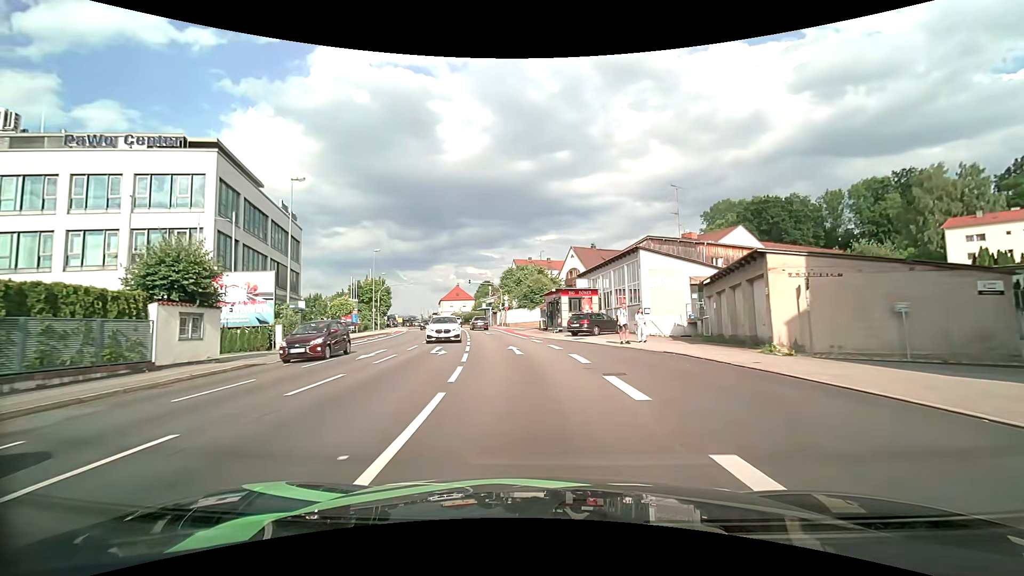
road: tertiary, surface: asphalt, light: Day
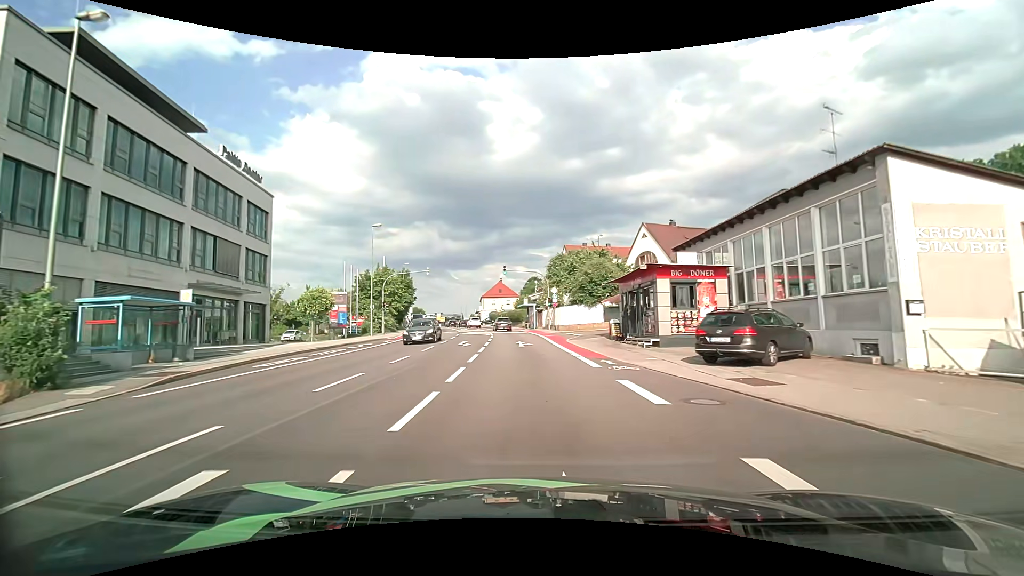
(-0.8, +18.0) m; -5°
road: tertiary_link
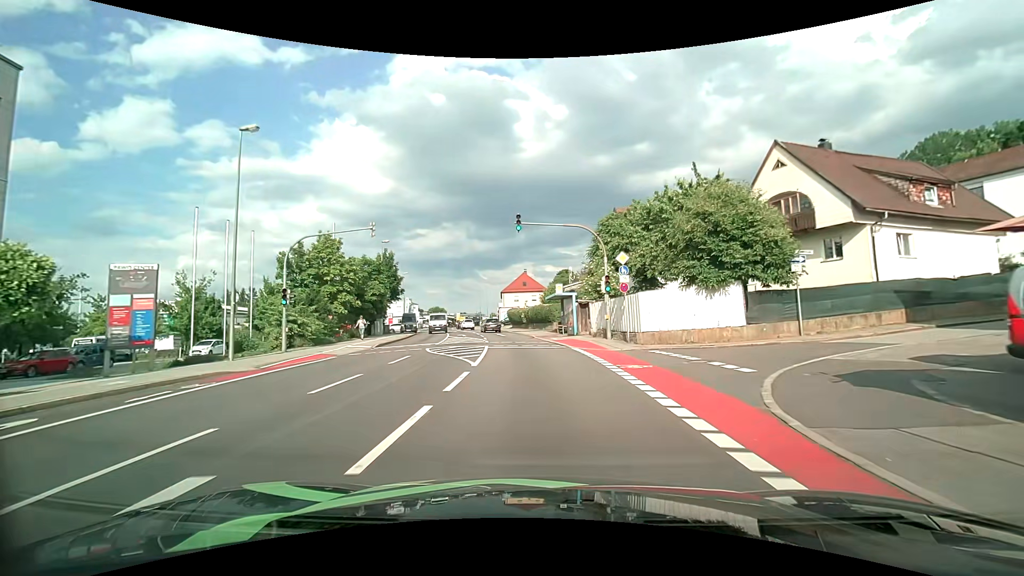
(-1.0, +24.5) m; -4°
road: tertiary
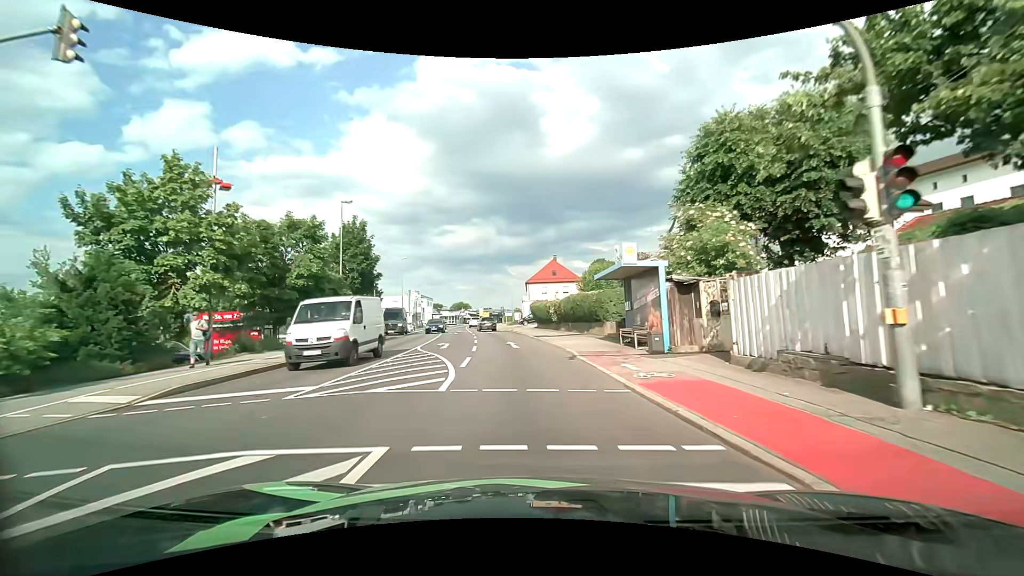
(-0.4, +18.6) m; -3°
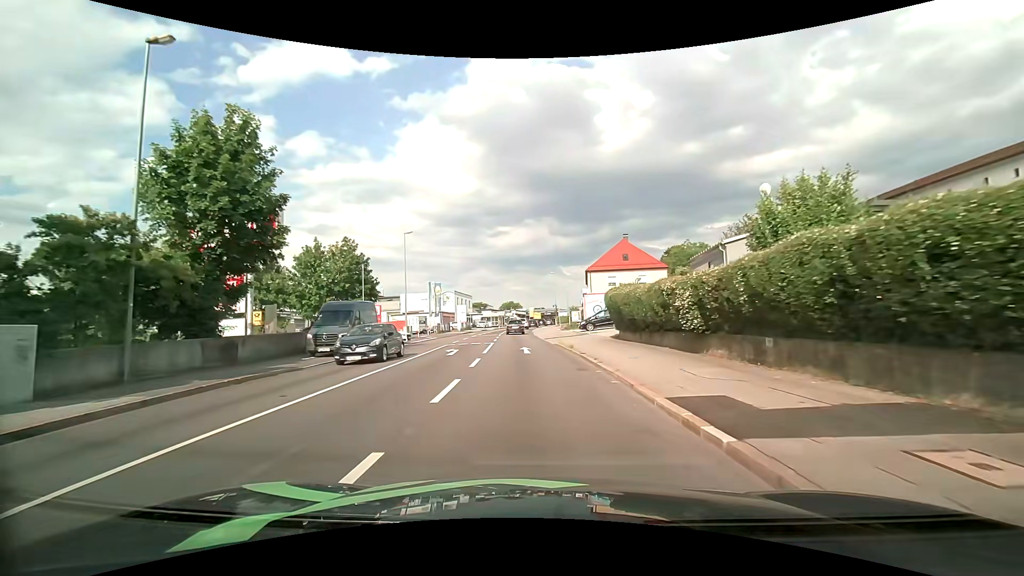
(-1.2, +23.4) m; -6°
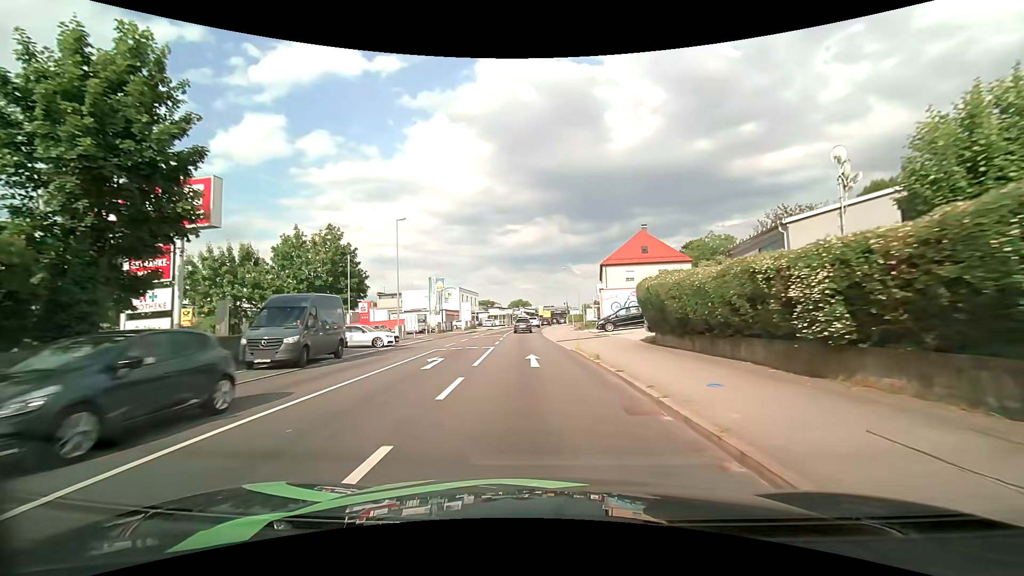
(-0.1, +5.8) m; -1°
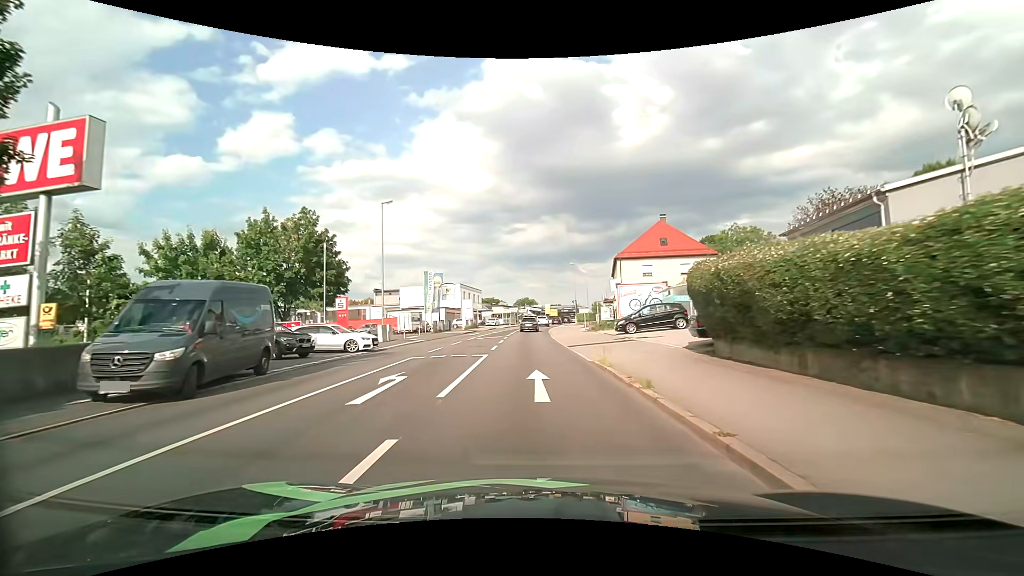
(-0.1, +5.8) m; -1°
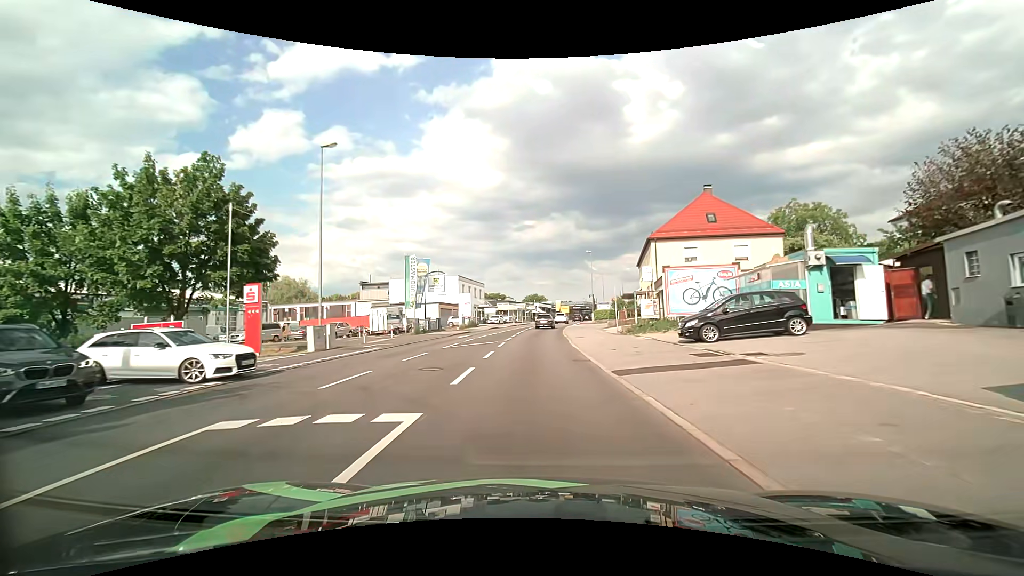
(-0.2, +11.8) m; -1°
(0, +10) (0, +20) (0, +30) (0, +40) (0, +50) (+1, +60) (+2, +70) (+4, +80) (+5, +90) (+7, +100) m
